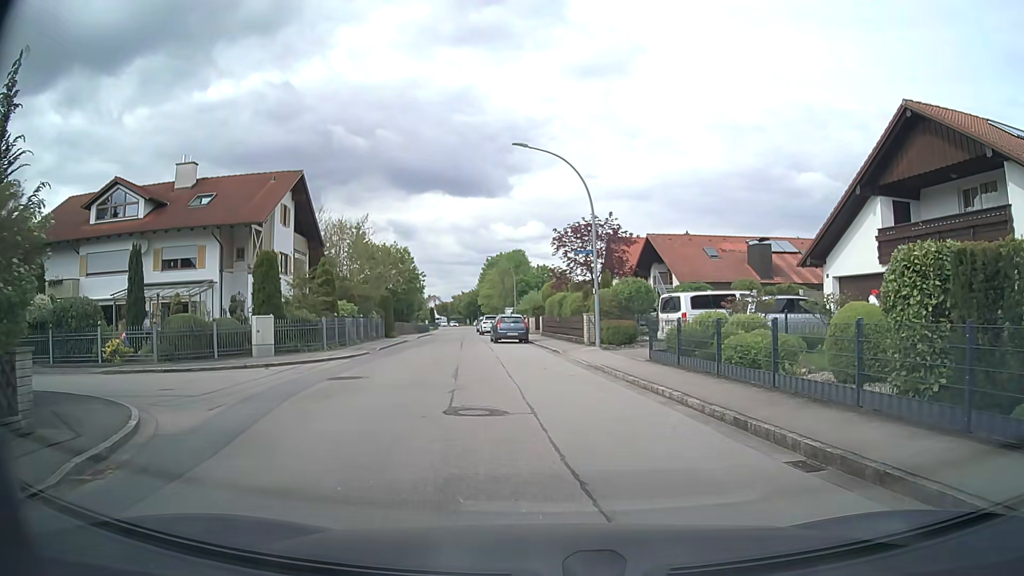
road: residential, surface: asphalt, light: Day
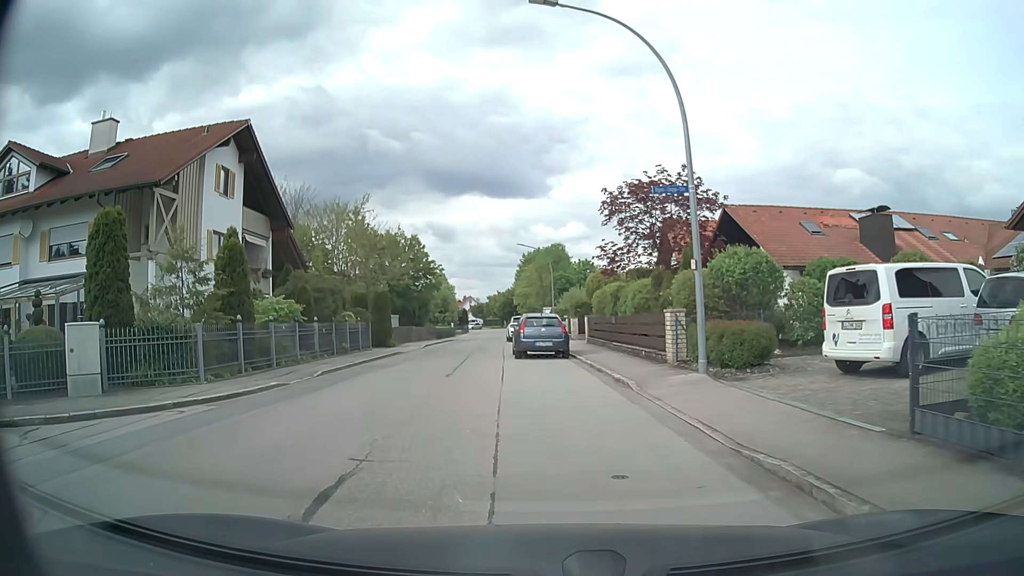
(-0.3, +12.1) m; -4°
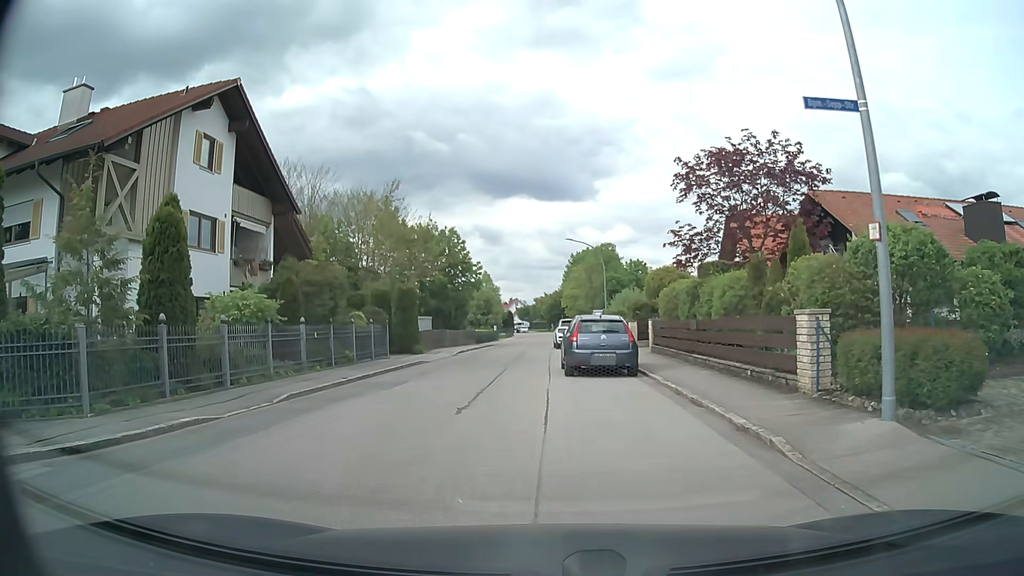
(-0.2, +5.7) m; -3°
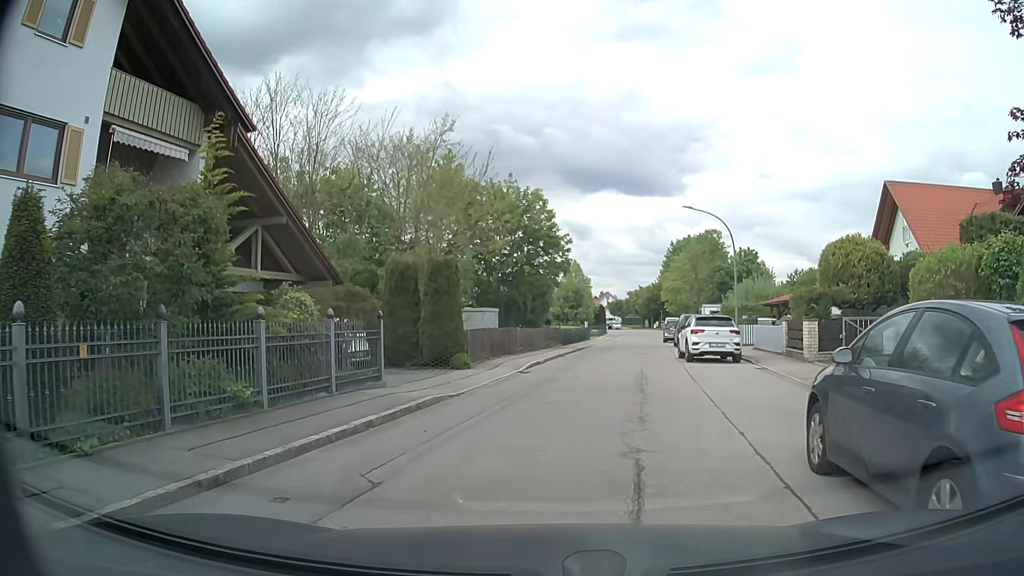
(-1.2, +13.1) m; -9°
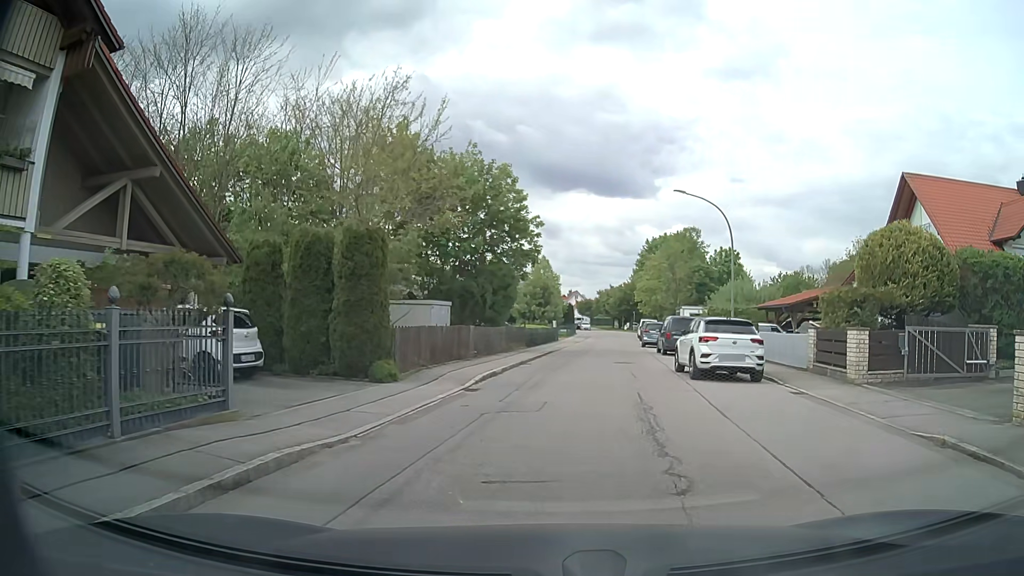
(+0.1, +5.6) m; +3°
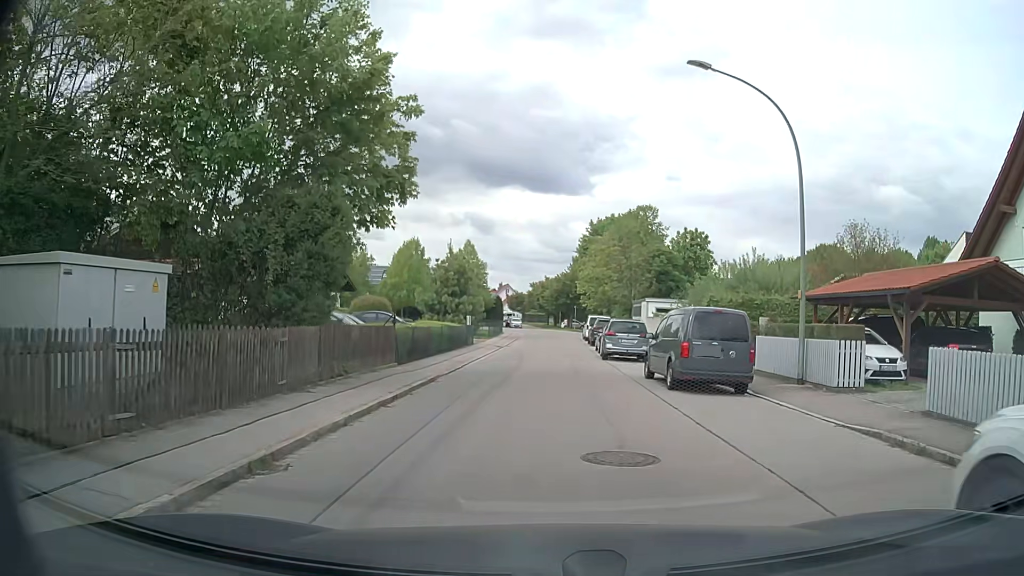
(+1.1, +16.5) m; +5°
